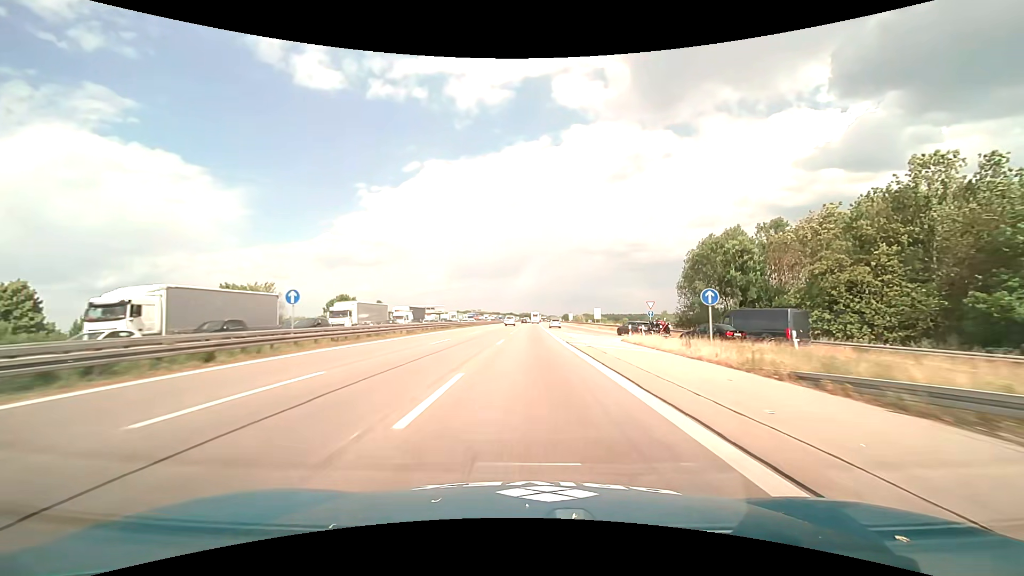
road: motorway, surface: asphalt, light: Day
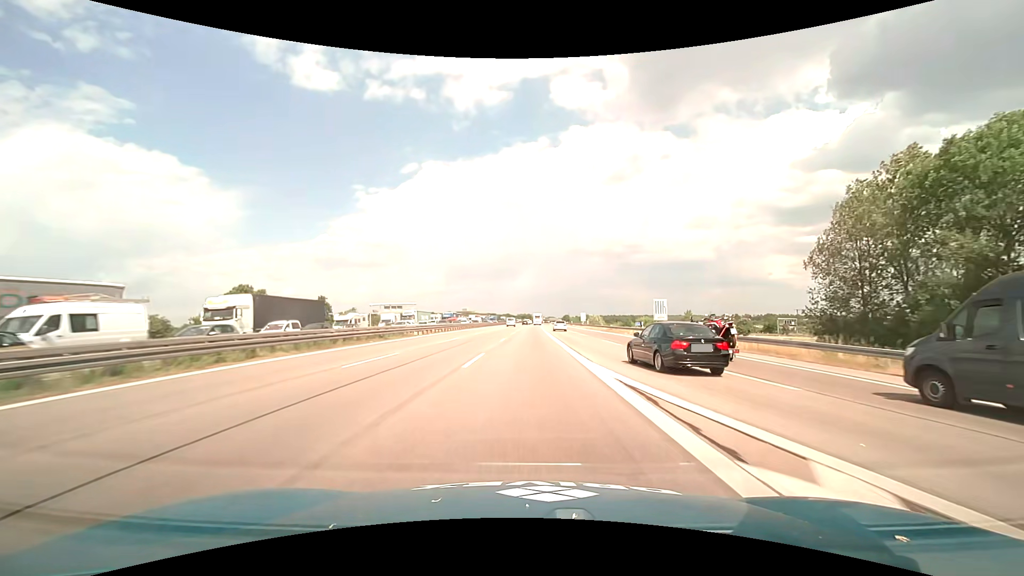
(+0.3, +47.5) m; 0°
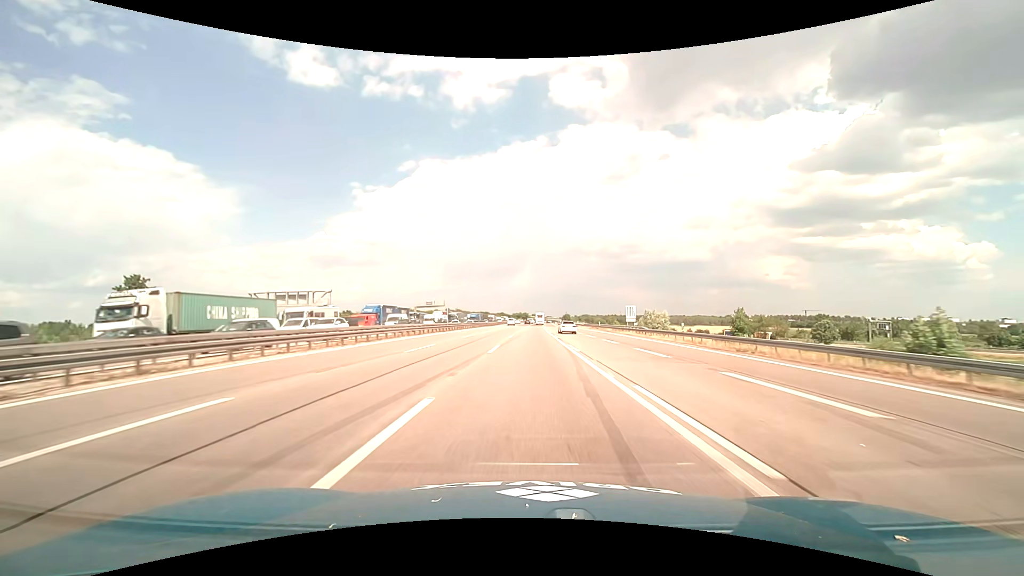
(+0.1, +63.3) m; 0°
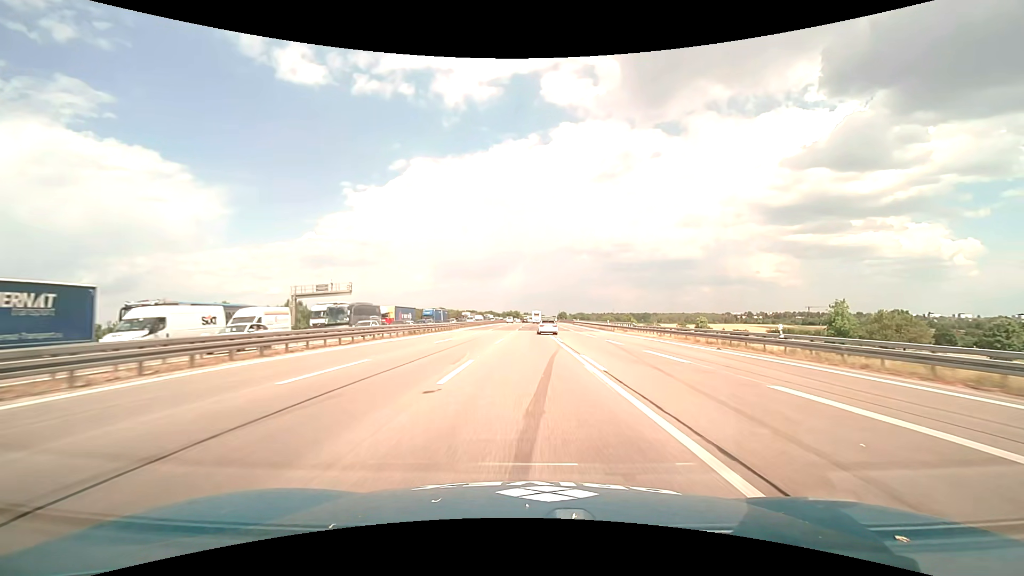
(+0.6, +63.2) m; +1°
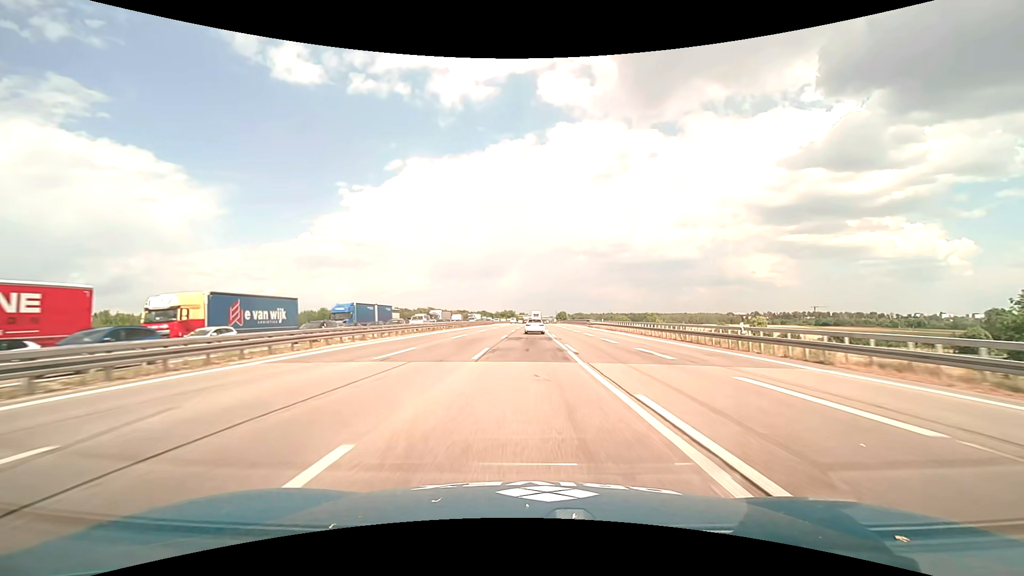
(+0.2, +46.5) m; 0°
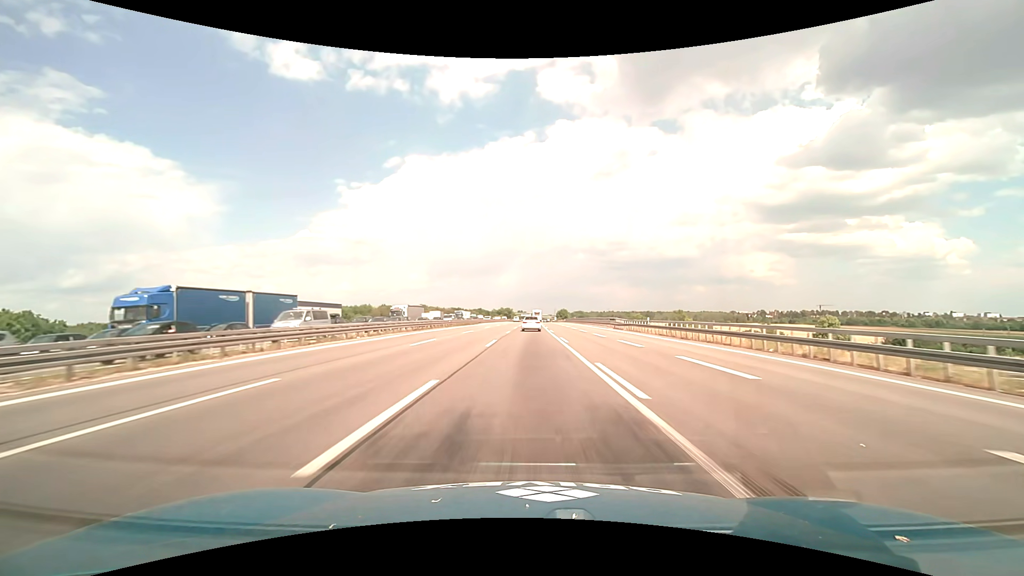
(0.0, +30.8) m; 0°
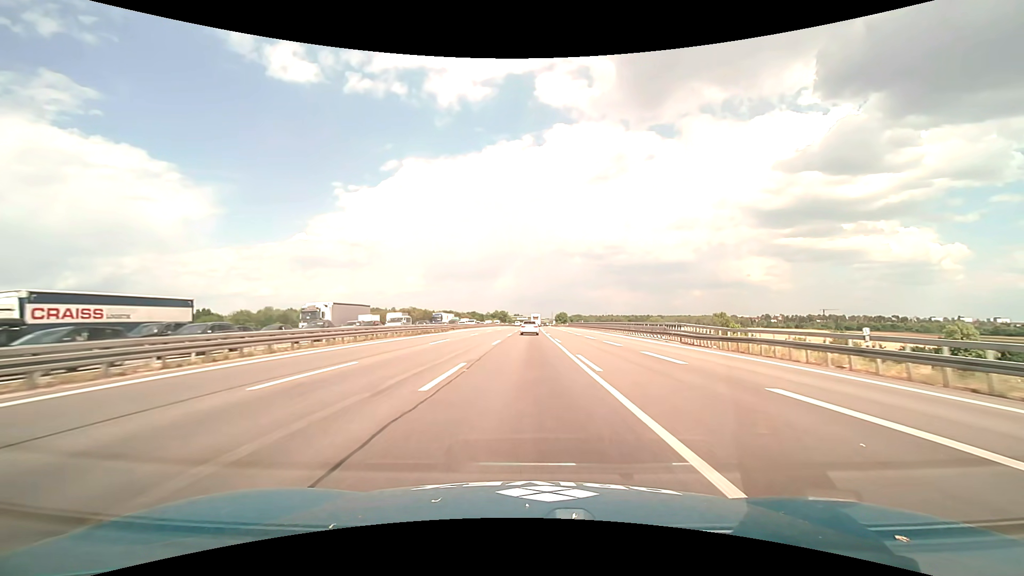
(+0.1, +31.0) m; 0°
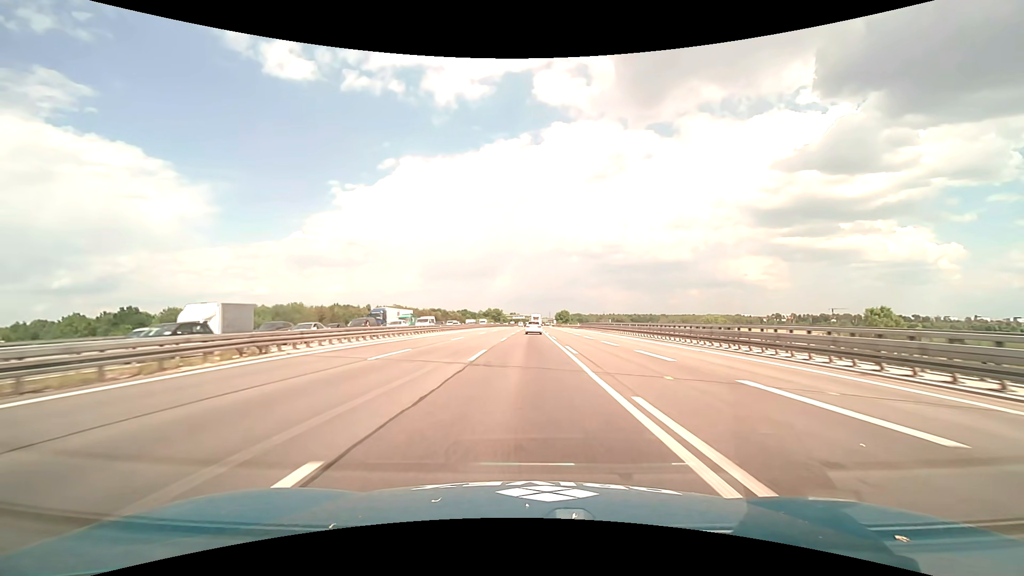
(+0.1, +46.8) m; 0°
(0, +10) (0, +20) (0, +30) (0, +40) (0, +50) (0, +60) (0, +70) (0, +80) (+1, +90) (+1, +100) m
